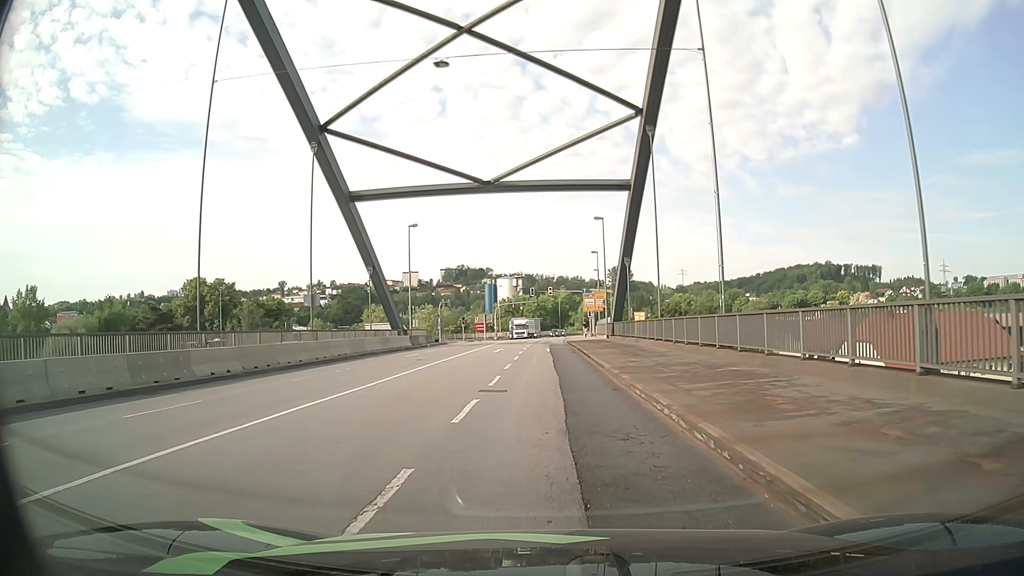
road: primary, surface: asphalt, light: Day
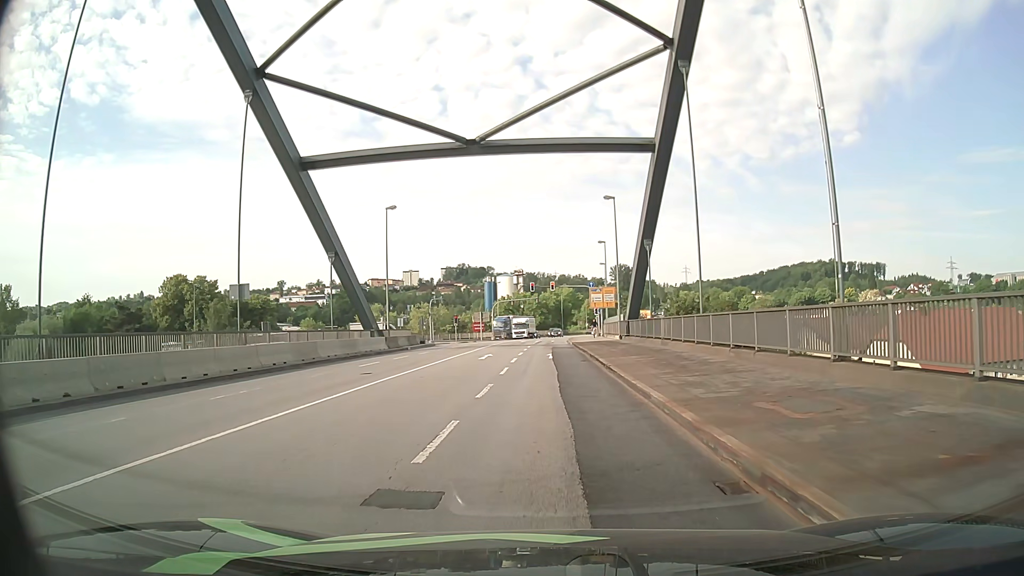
(0.0, +8.8) m; 0°
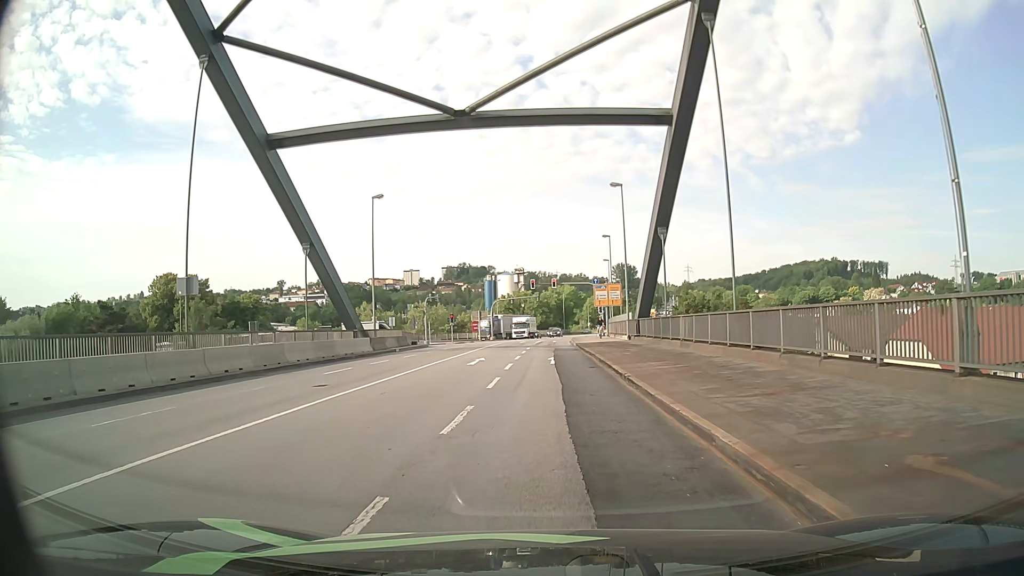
(0.0, +4.3) m; 0°
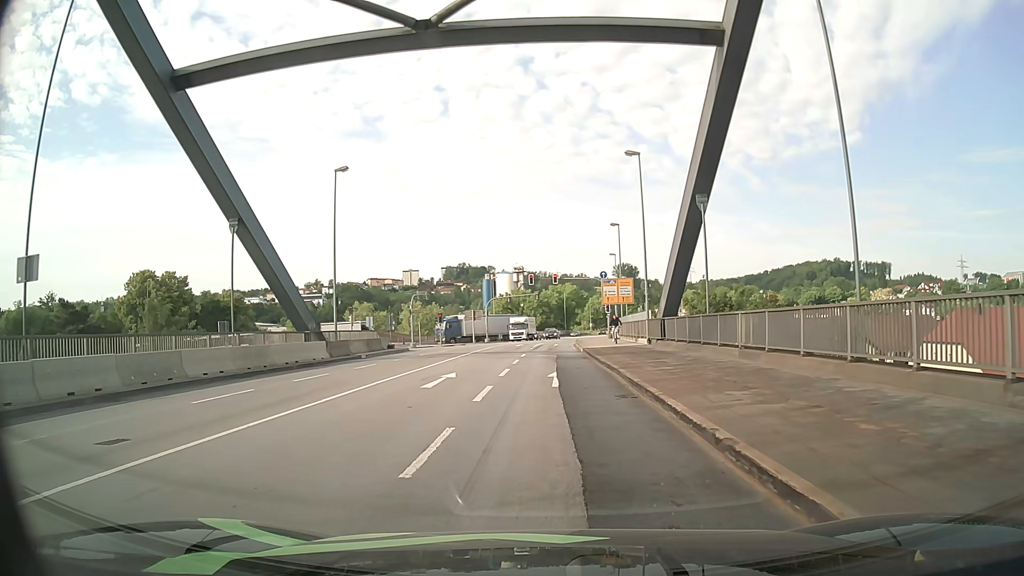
(0.0, +8.4) m; 0°
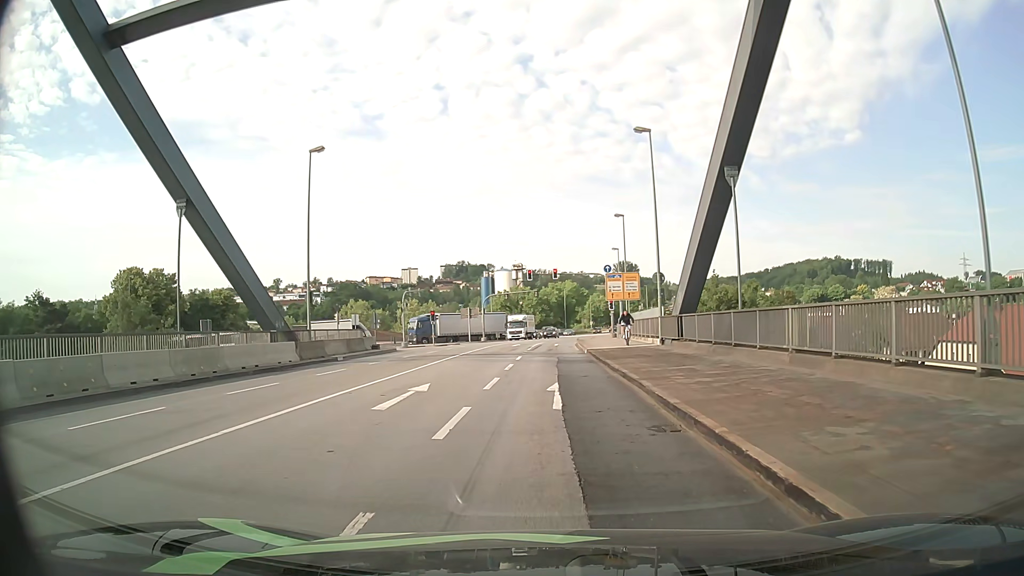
(0.0, +4.1) m; 0°
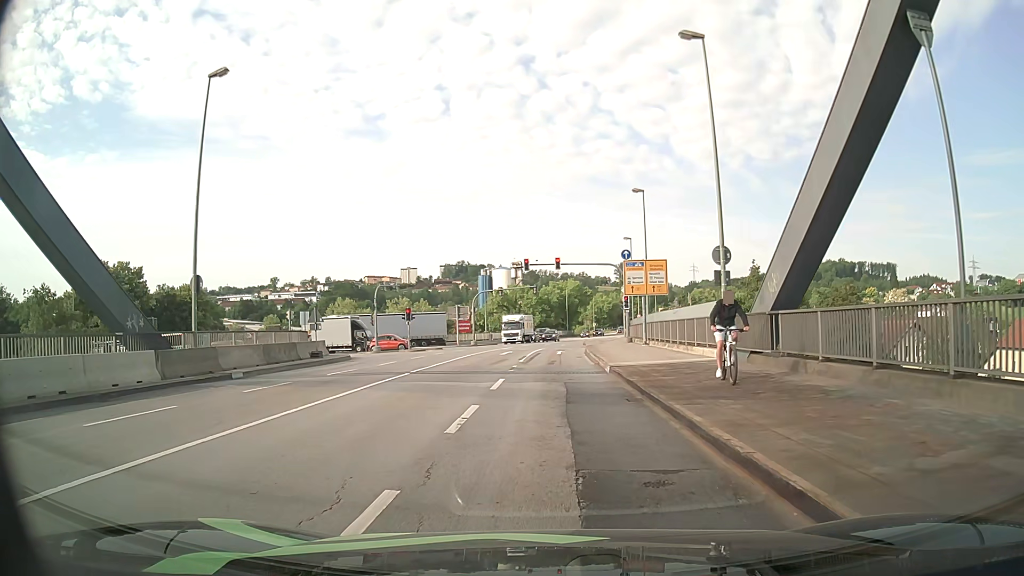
(+0.1, +11.3) m; 0°
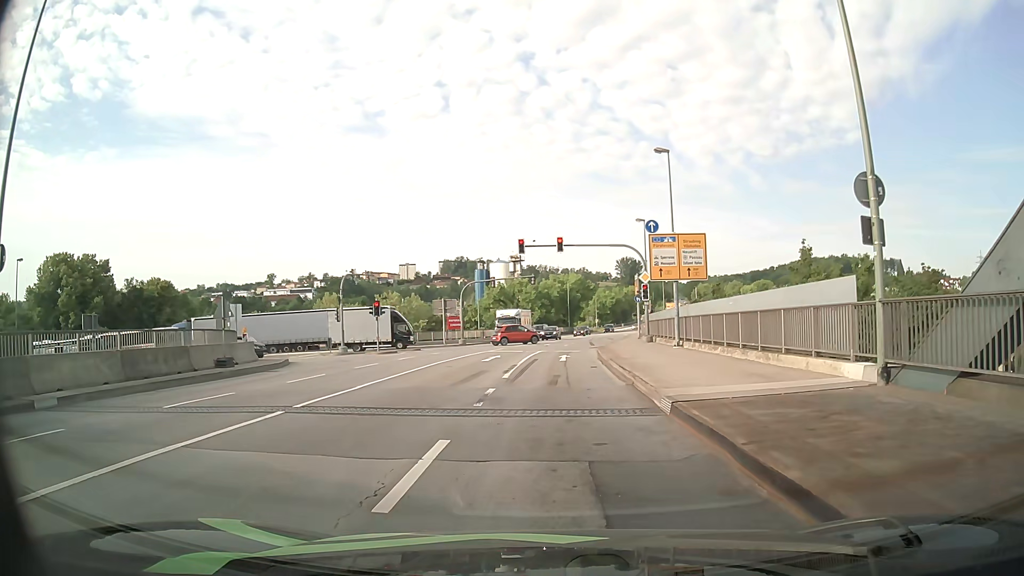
(+0.1, +9.6) m; 0°
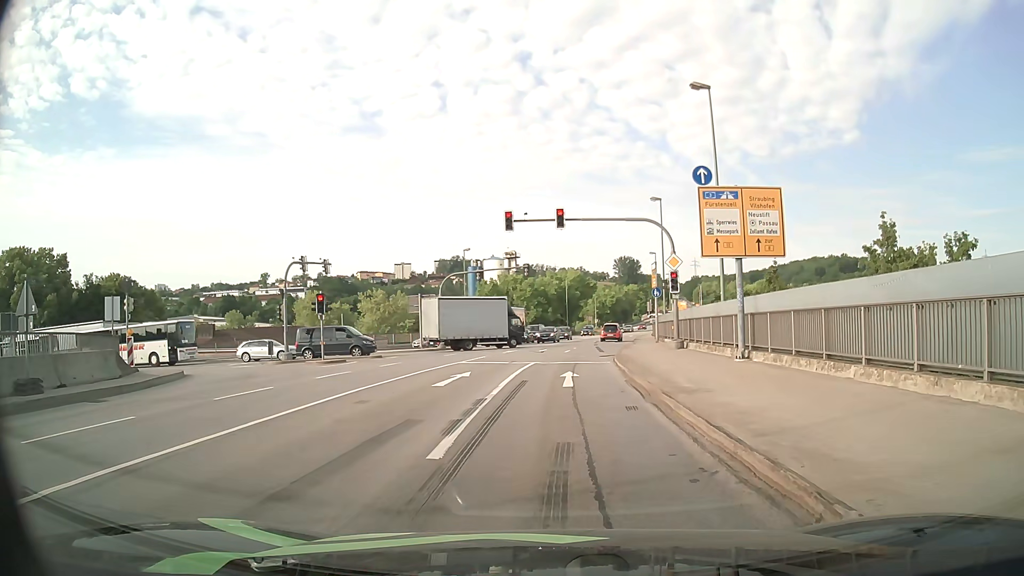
(+0.1, +10.1) m; 0°
